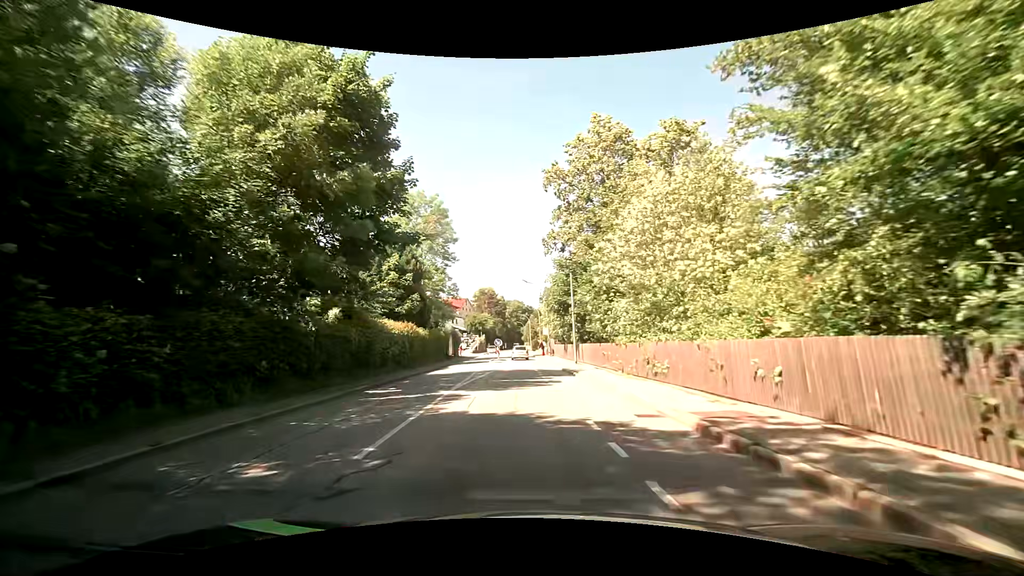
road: tertiary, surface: asphalt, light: Day
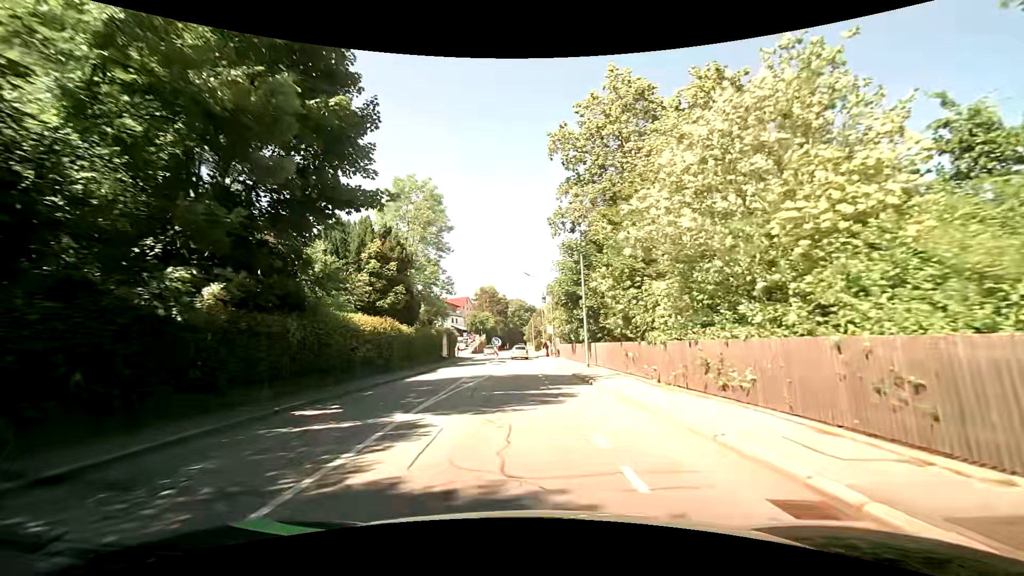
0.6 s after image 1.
(0.0, +5.6) m; -1°
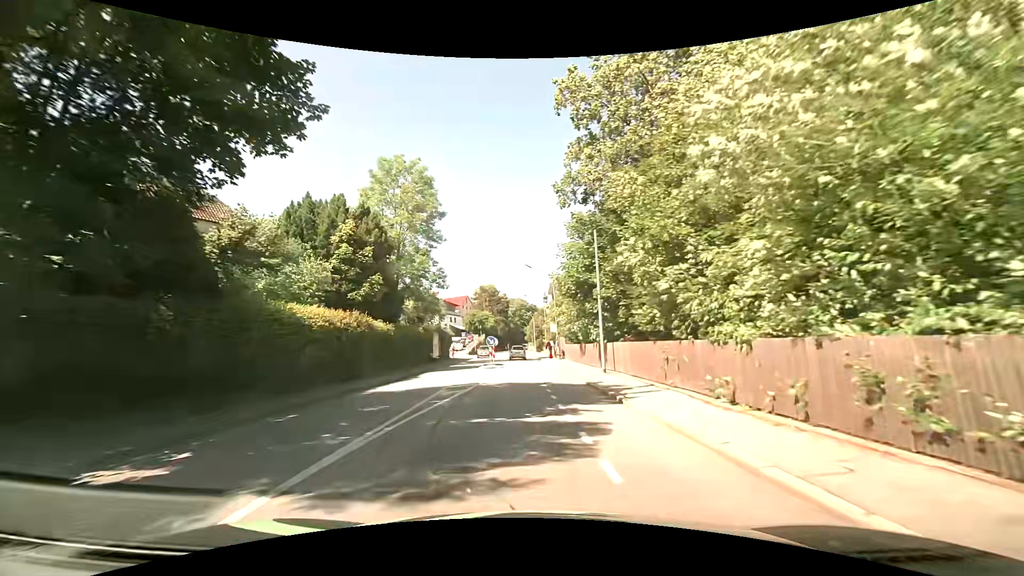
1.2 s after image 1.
(0.0, +5.6) m; 0°
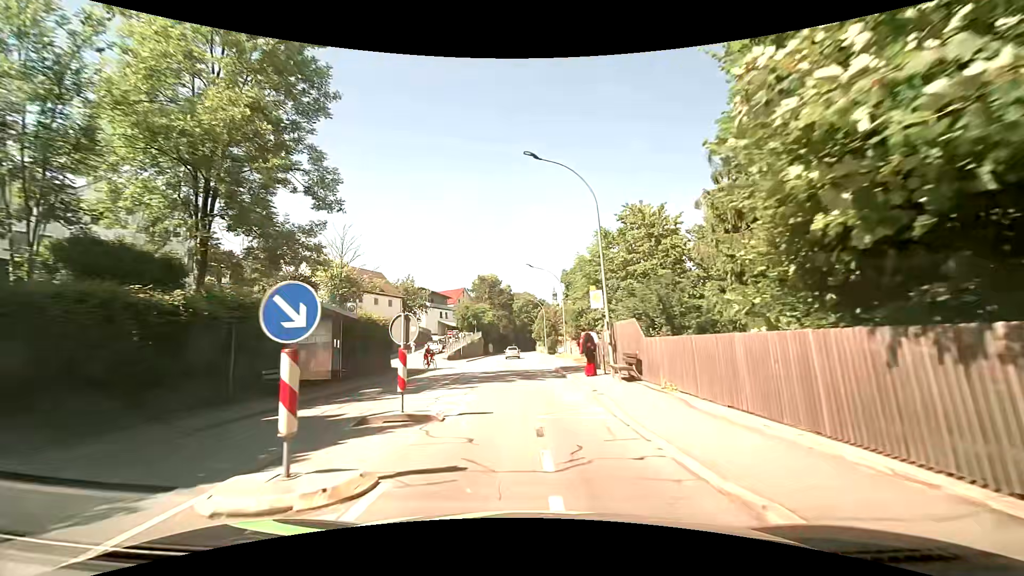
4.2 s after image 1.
(-0.1, +27.5) m; -1°
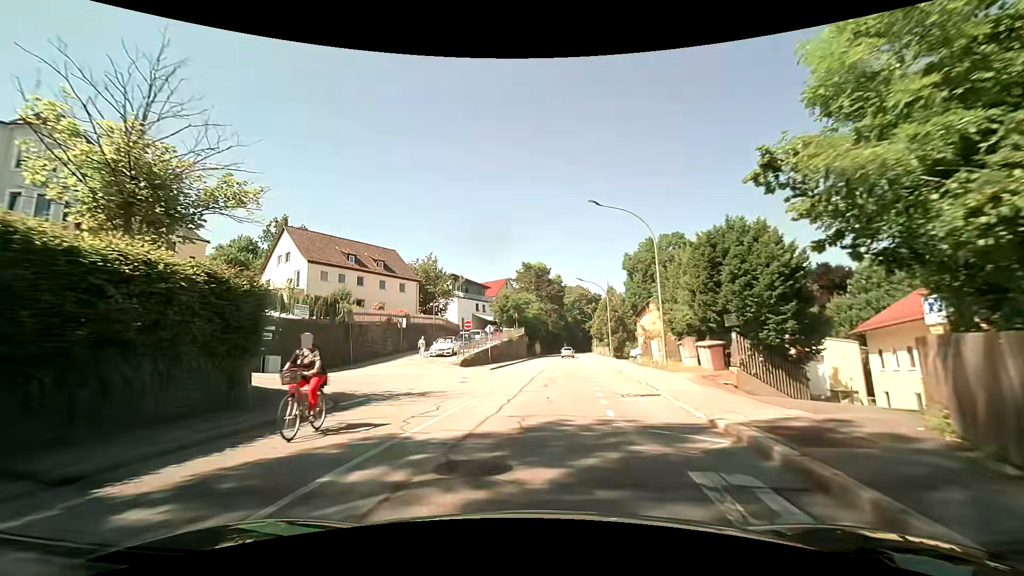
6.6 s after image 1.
(-0.7, +20.6) m; -5°
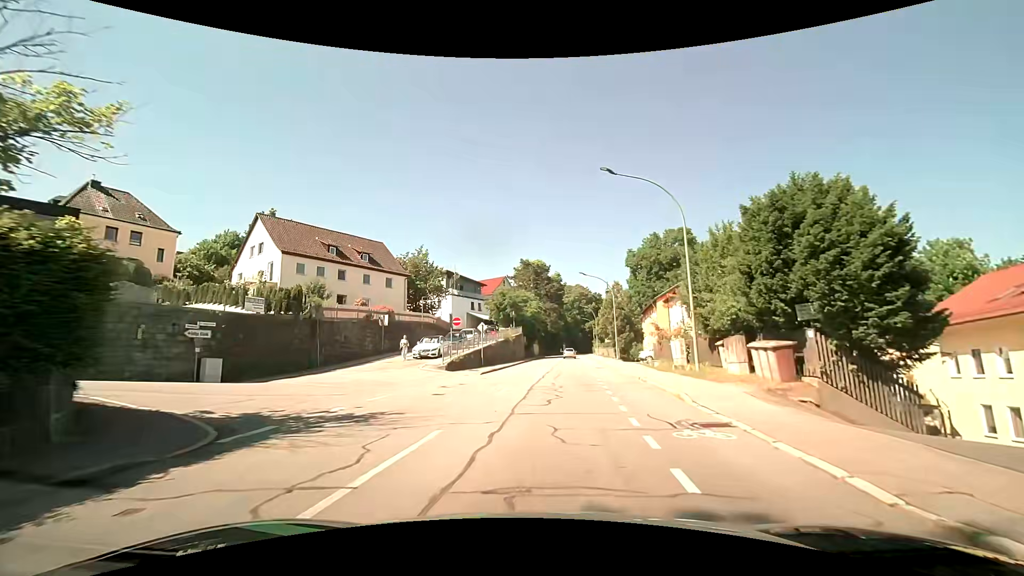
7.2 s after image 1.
(-0.1, +5.1) m; -1°
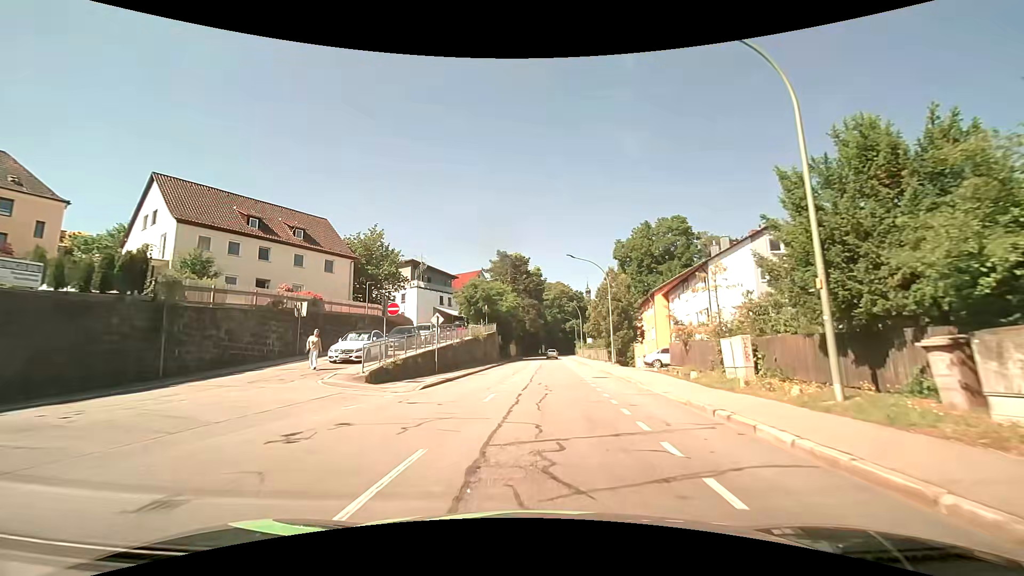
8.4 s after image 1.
(+0.3, +10.6) m; +3°
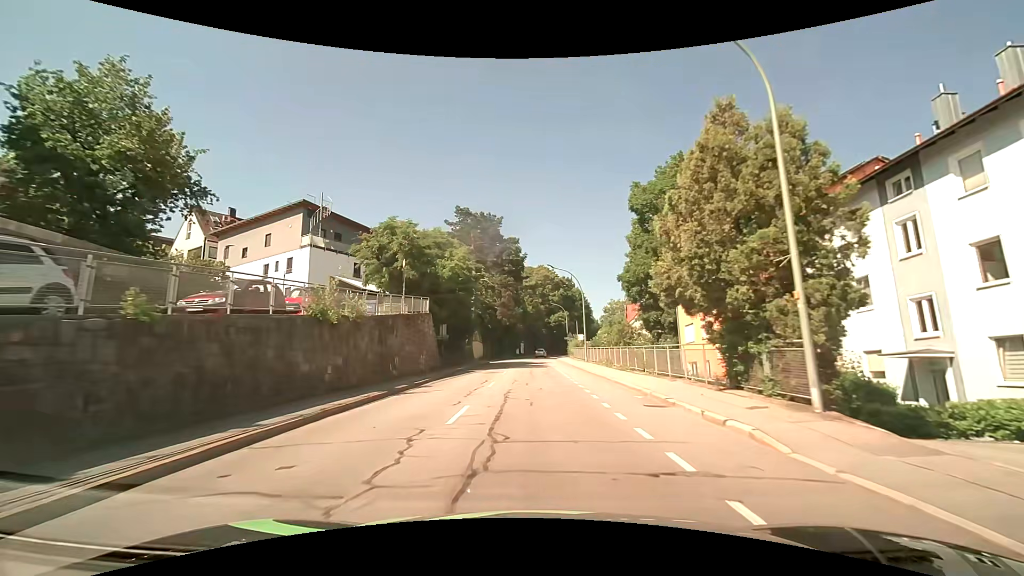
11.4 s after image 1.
(+0.9, +31.1) m; +3°
(0, +10) (0, +20) (0, +30) (0, +40) (0, +50) (0, +60) (0, +70) (0, +80) (+1, +90) (+3, +100) m
